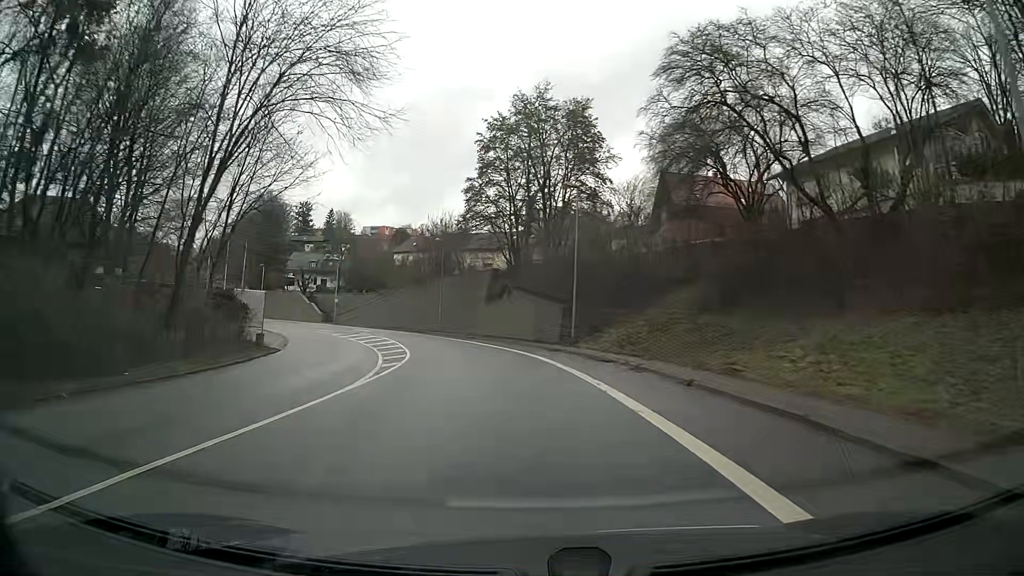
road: primary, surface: asphalt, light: Day
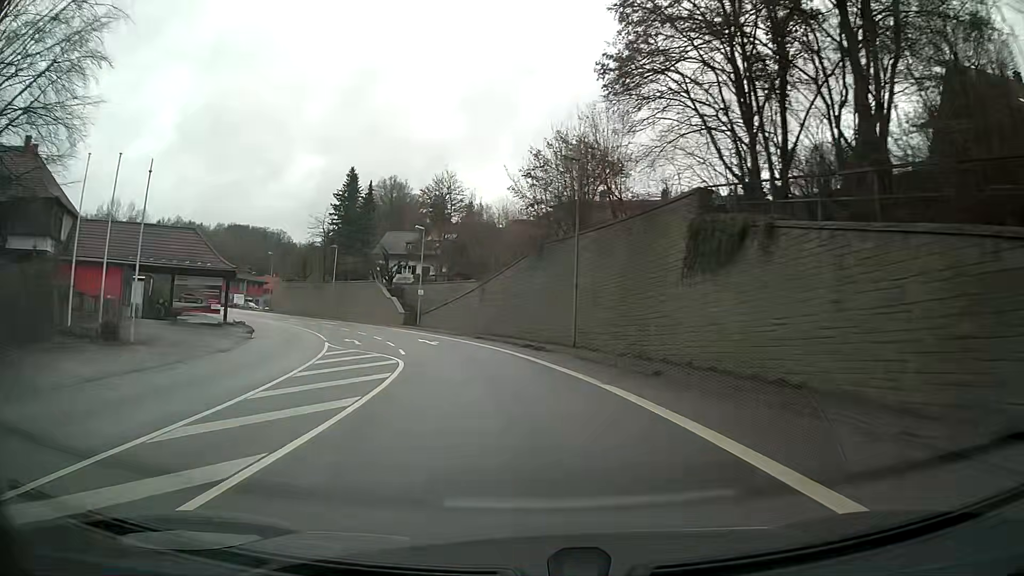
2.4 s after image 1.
(-3.2, +31.3) m; -14°
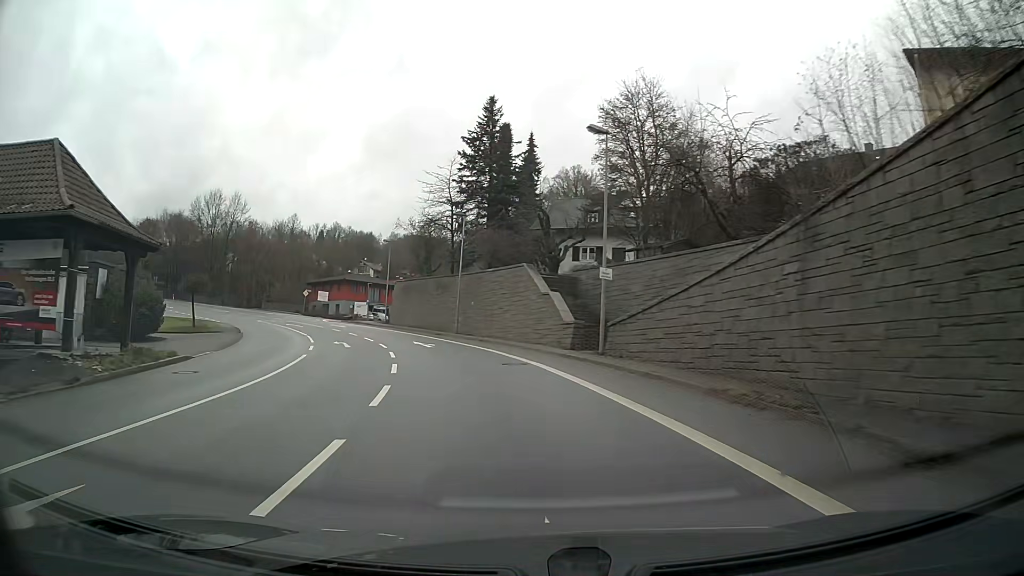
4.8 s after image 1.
(-4.7, +31.4) m; -17°
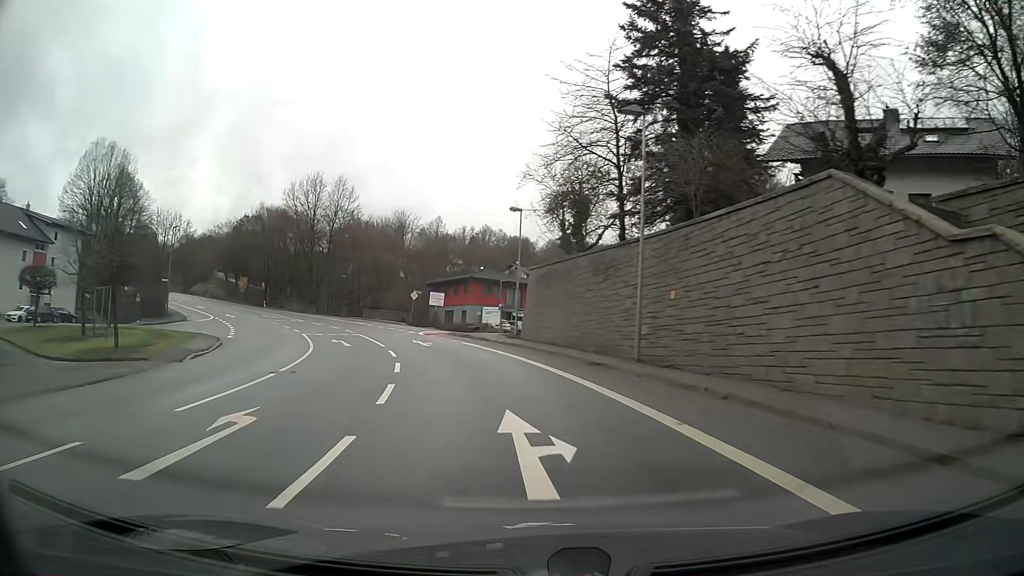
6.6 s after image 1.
(-2.9, +24.0) m; -14°
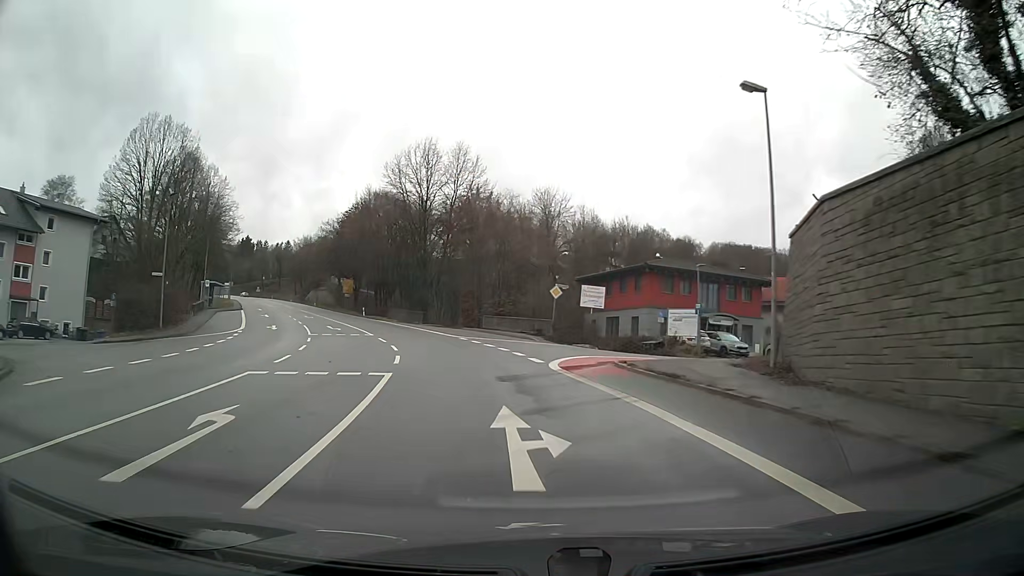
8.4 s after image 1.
(-2.8, +24.3) m; -12°
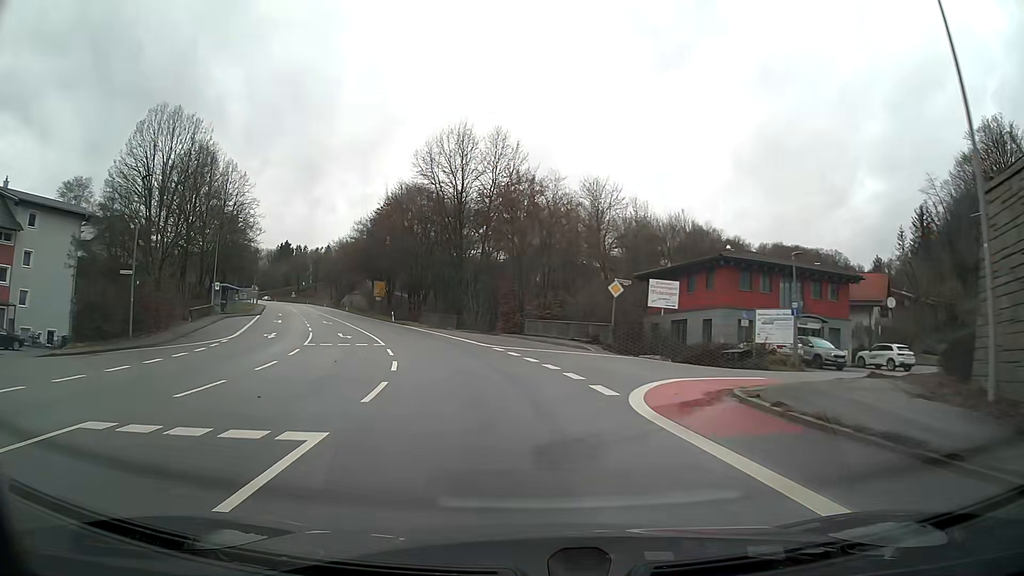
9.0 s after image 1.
(-0.3, +8.0) m; -4°
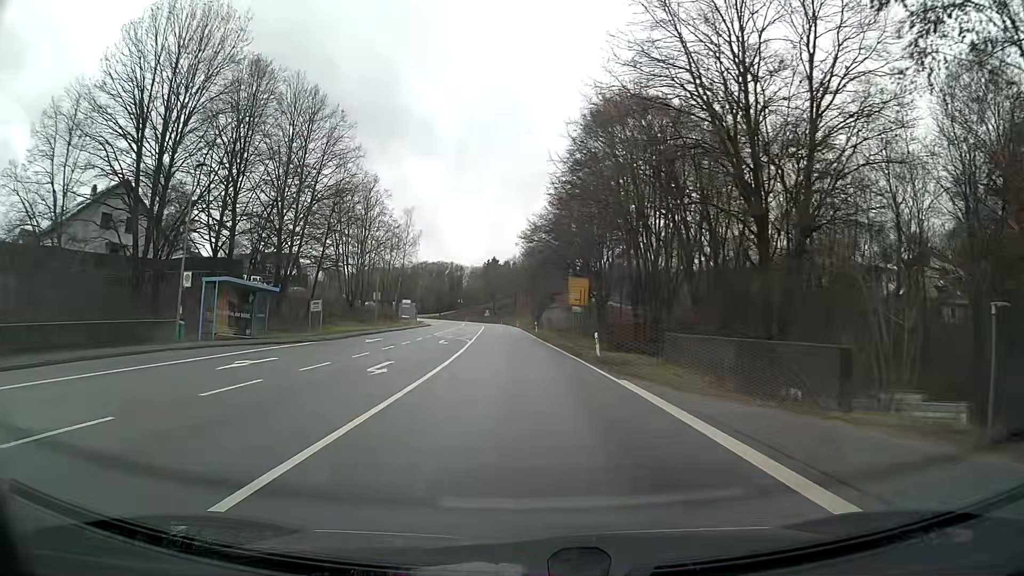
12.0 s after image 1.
(-7.2, +39.1) m; -18°
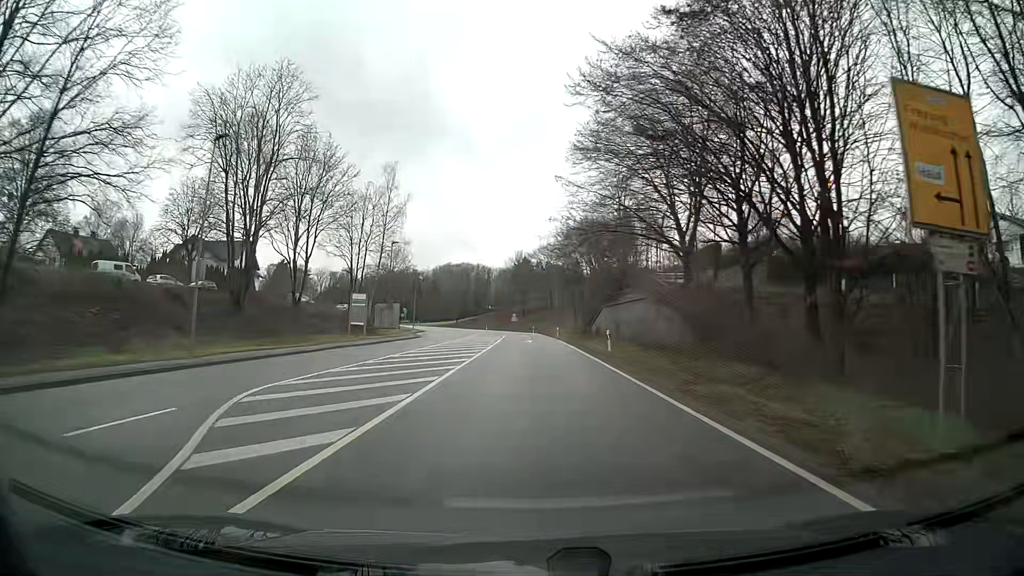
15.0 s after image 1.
(-1.3, +41.0) m; -2°
